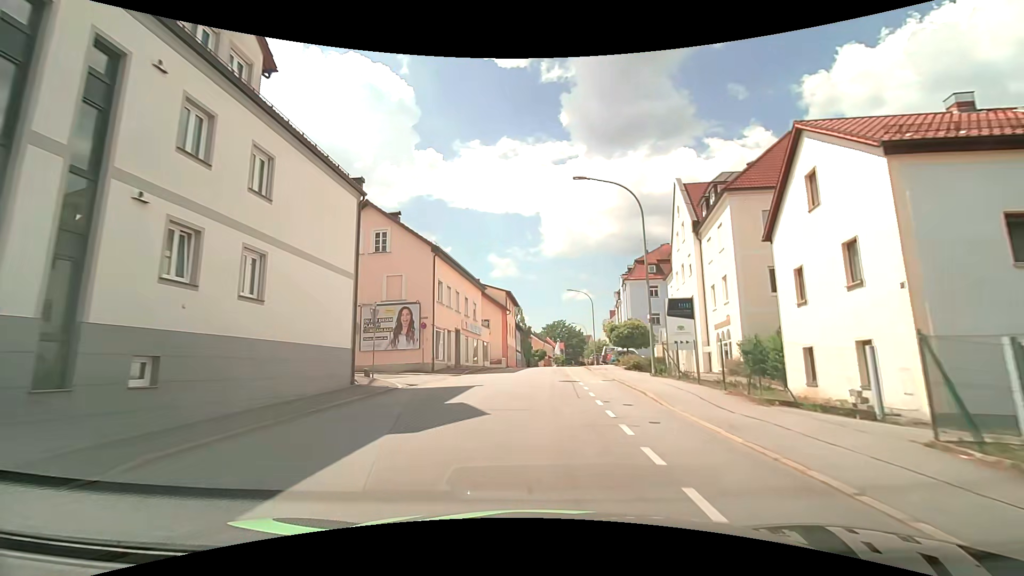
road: tertiary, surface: asphalt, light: Day
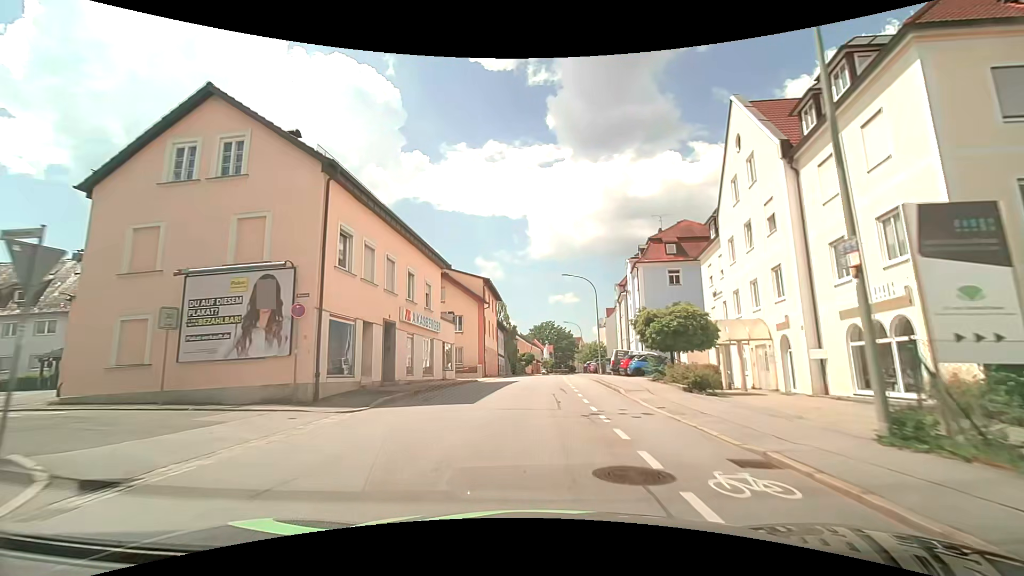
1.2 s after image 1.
(+0.2, +14.1) m; +1°
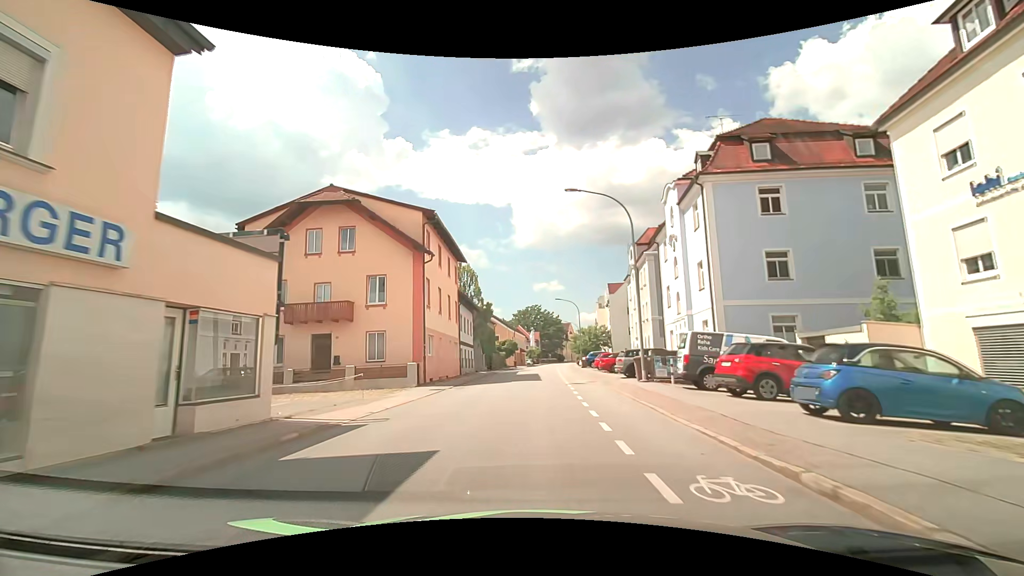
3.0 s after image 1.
(+0.4, +21.6) m; +1°
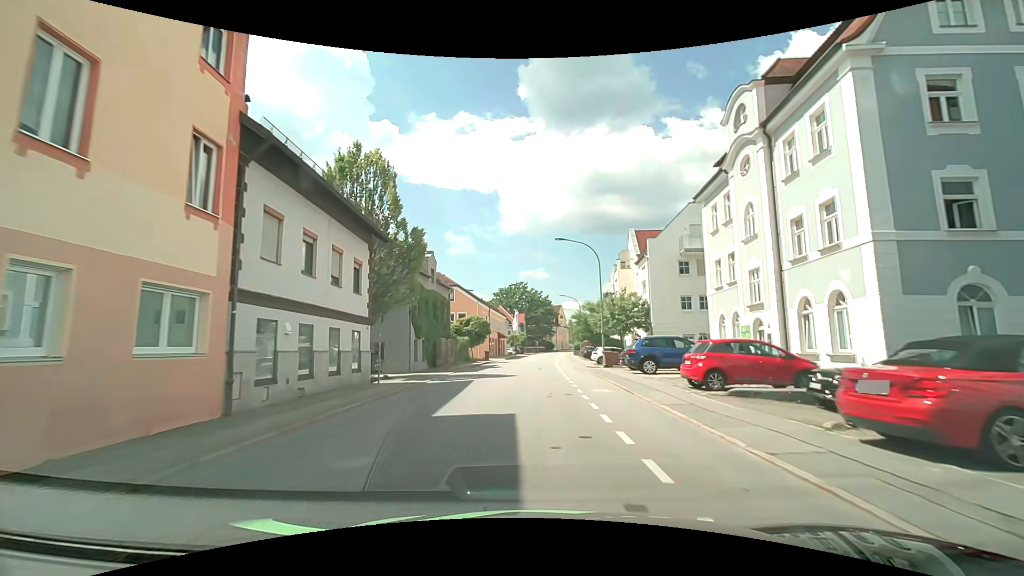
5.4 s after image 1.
(+0.5, +29.7) m; +2°
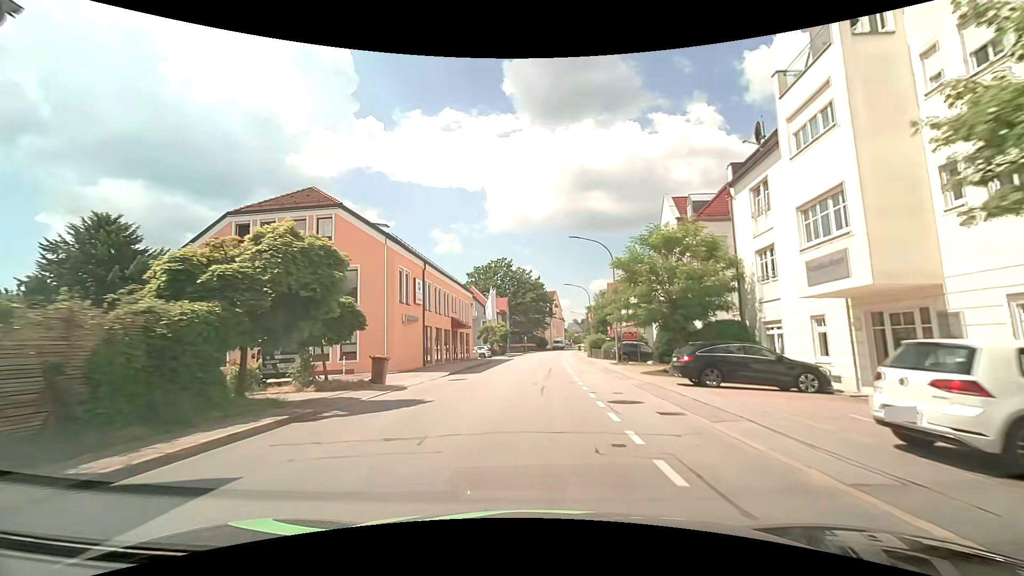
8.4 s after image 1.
(+0.3, +36.3) m; +2°
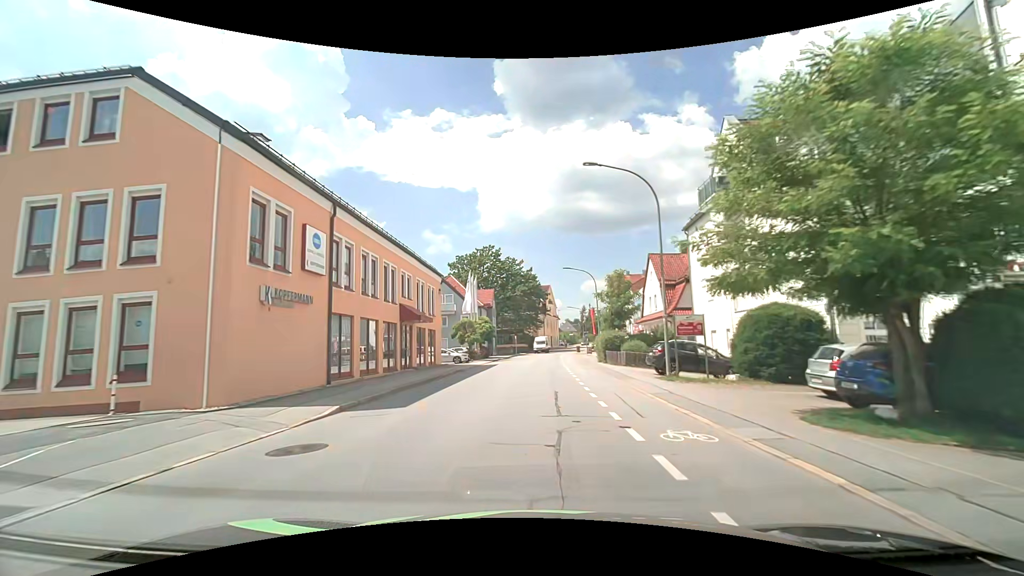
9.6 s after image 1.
(0.0, +14.0) m; 0°
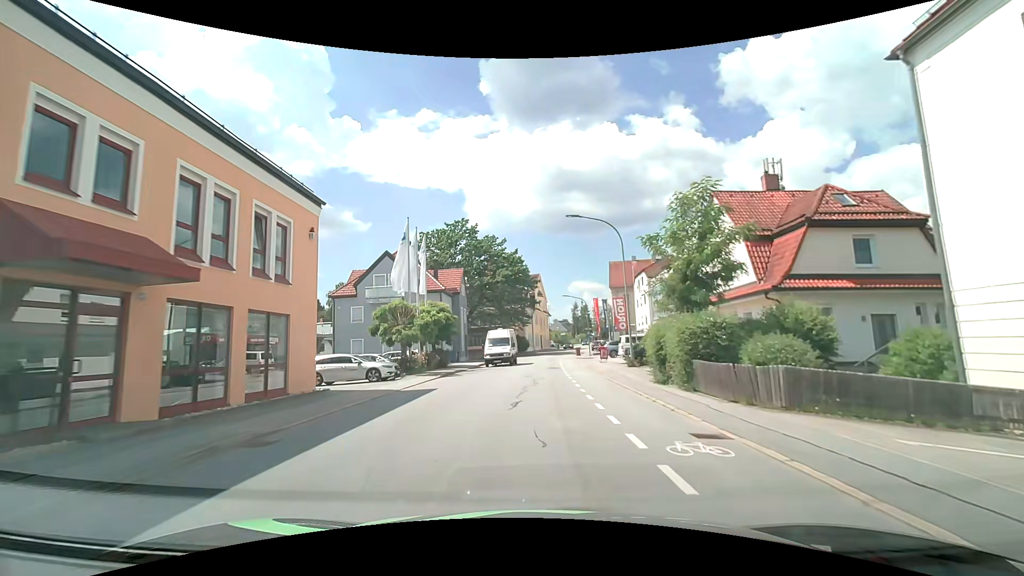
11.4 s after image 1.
(+0.4, +20.6) m; +2°
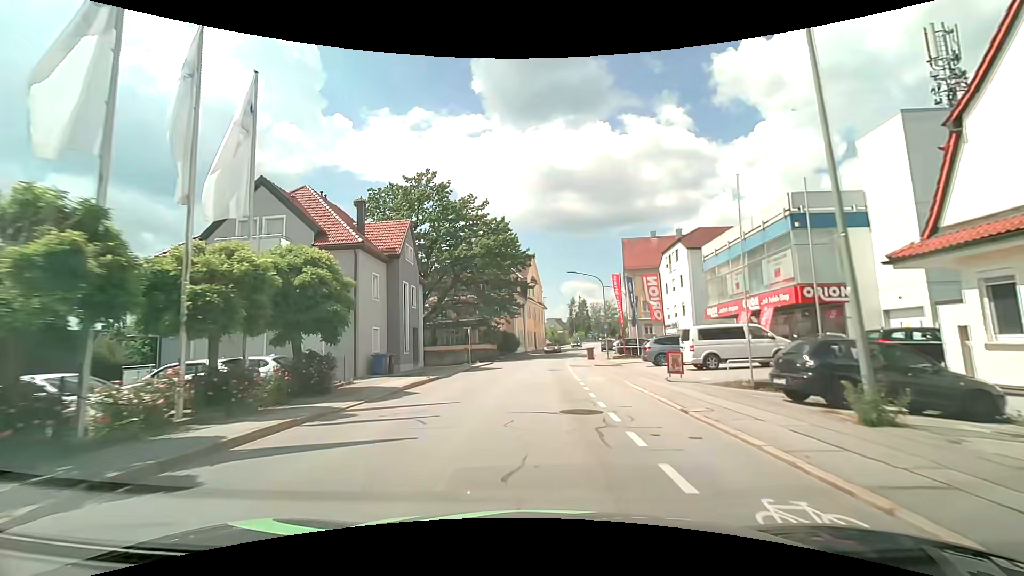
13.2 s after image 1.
(0.0, +20.2) m; +1°
(0, +10) (0, +20) (+1, +30) (+1, +40) (+2, +50) (+4, +60) (+6, +70) (+8, +79) (+10, +89) (+12, +99) m
